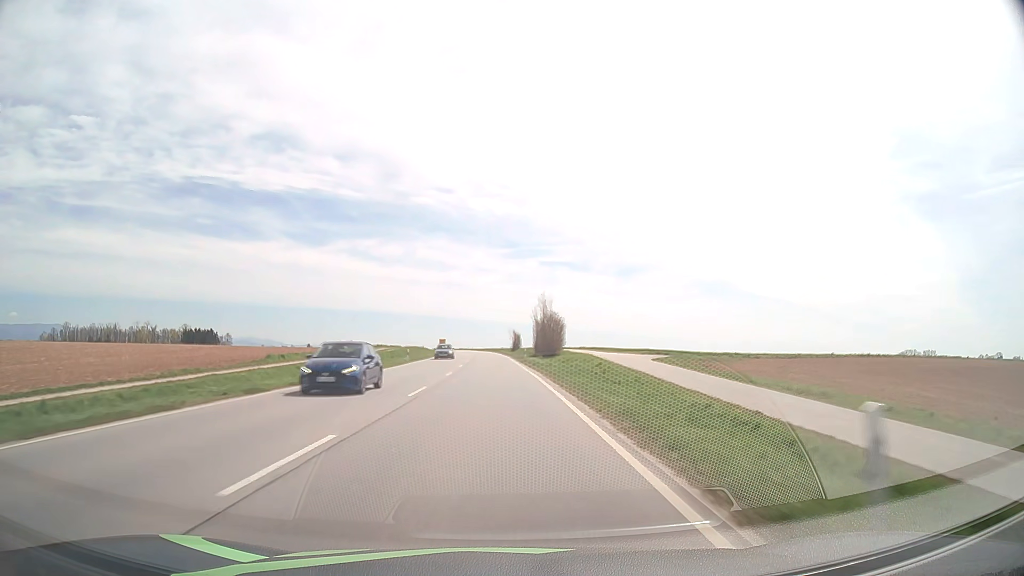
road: primary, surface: asphalt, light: Day
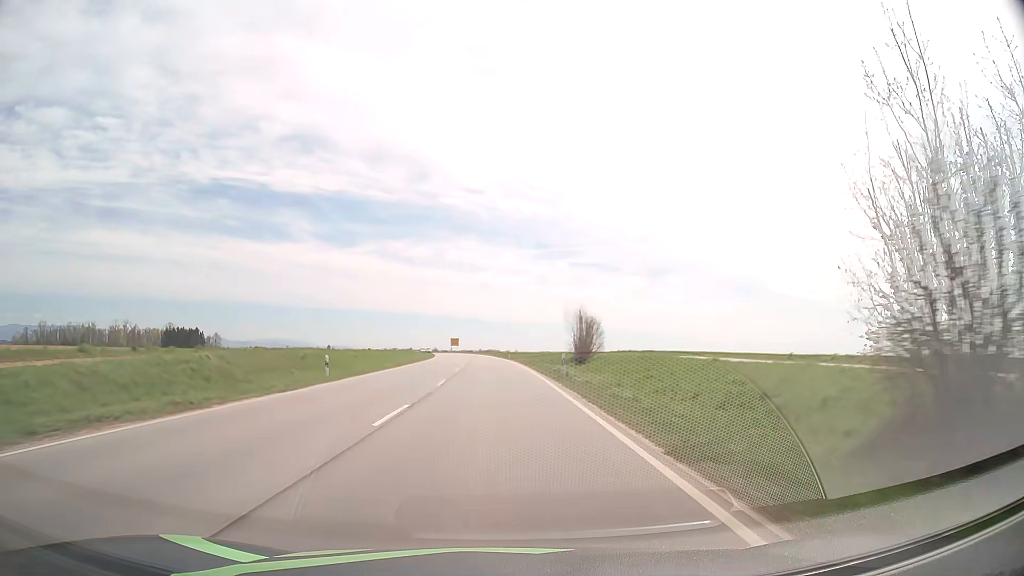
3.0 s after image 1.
(-1.5, +78.9) m; -2°
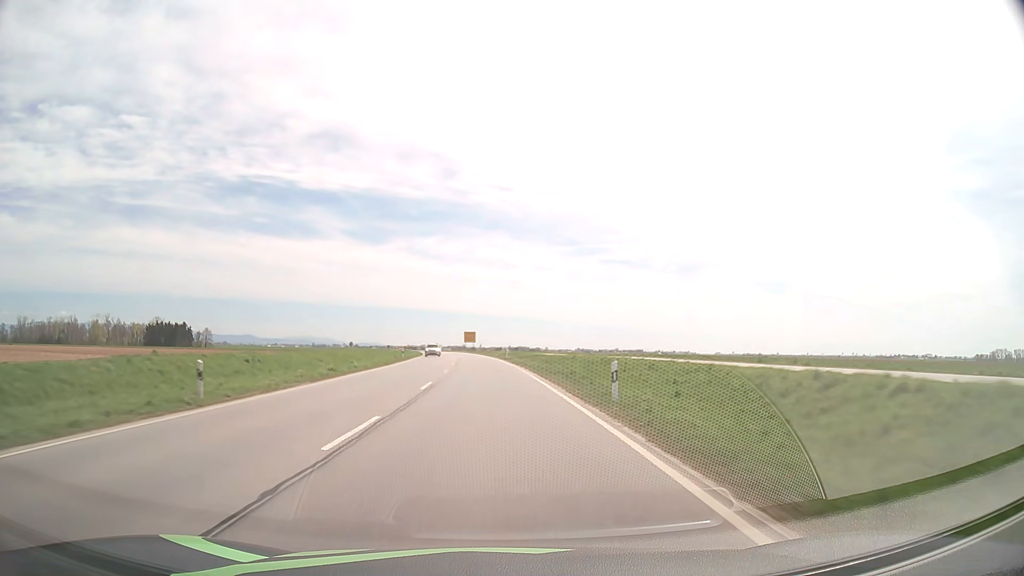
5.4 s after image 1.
(-1.3, +63.3) m; -2°
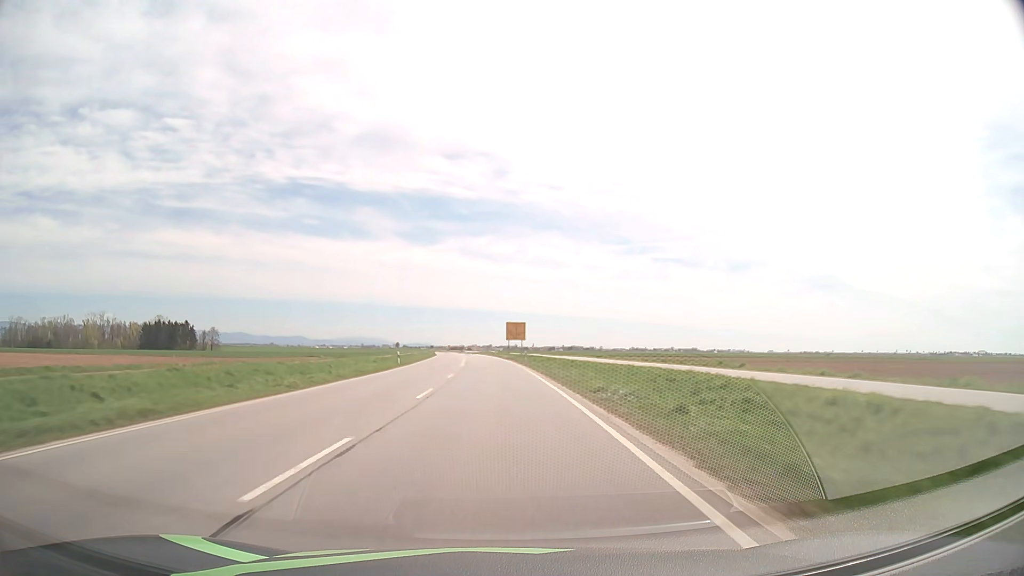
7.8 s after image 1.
(-2.3, +63.5) m; -4°
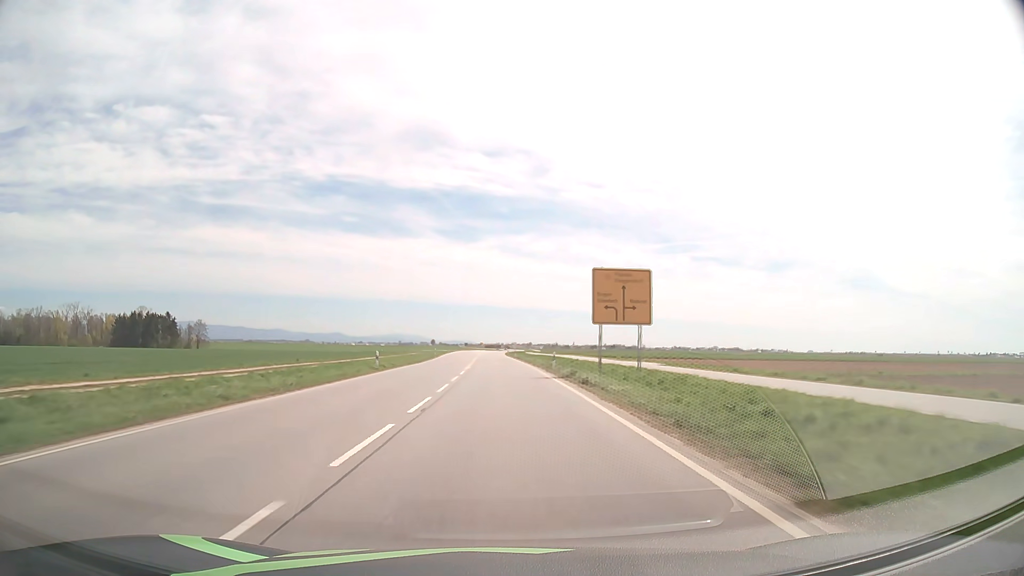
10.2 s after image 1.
(-1.9, +63.9) m; -3°
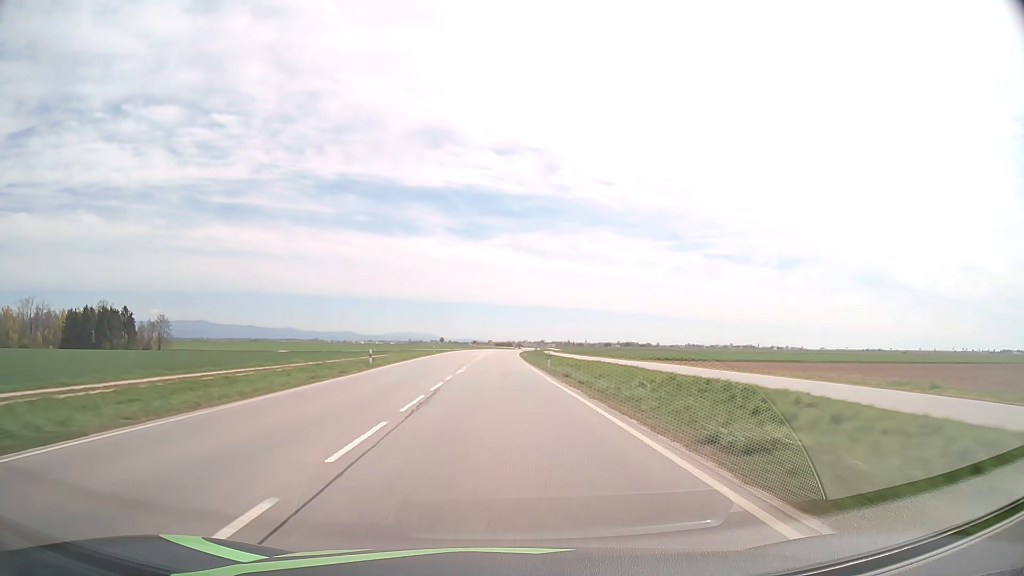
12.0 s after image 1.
(-0.5, +48.3) m; -1°
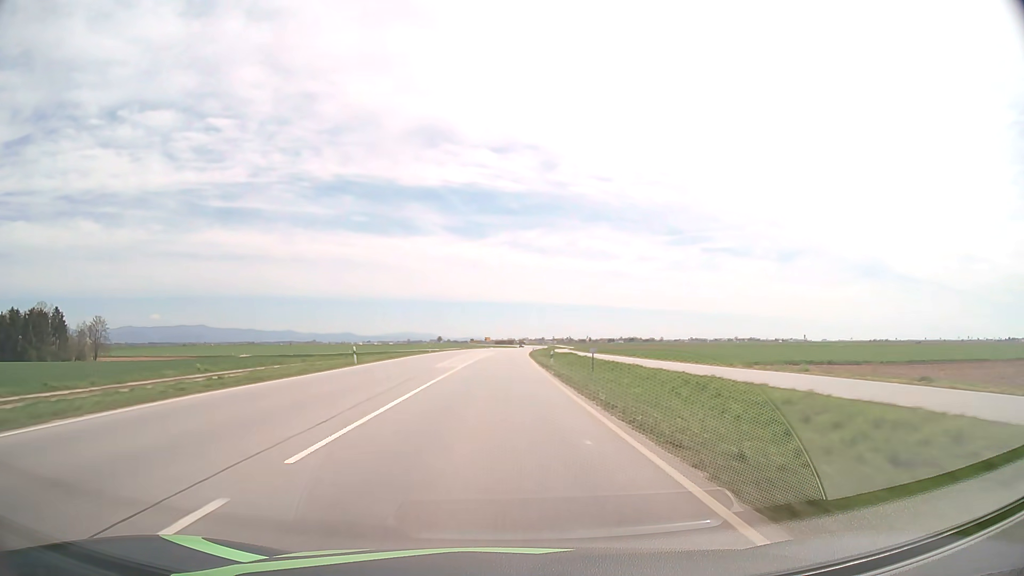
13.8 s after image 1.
(-0.1, +48.5) m; 0°
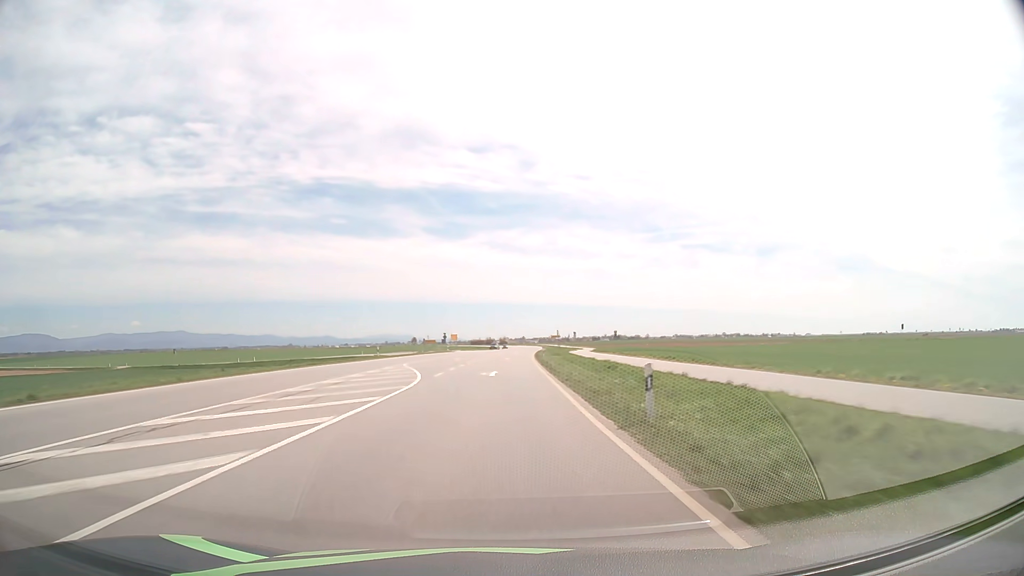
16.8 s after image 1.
(+1.0, +80.7) m; +1°
(0, +10) (0, +20) (0, +30) (+1, +40) (+1, +50) (+1, +60) (+2, +70) (+2, +80) (+3, +90) (+3, +100) m
